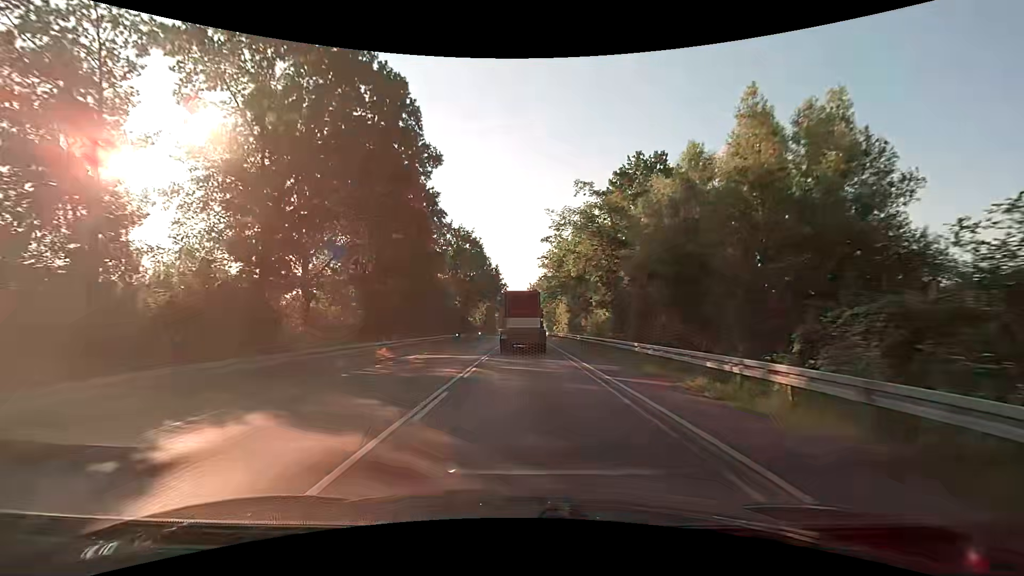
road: secondary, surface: asphalt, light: Day
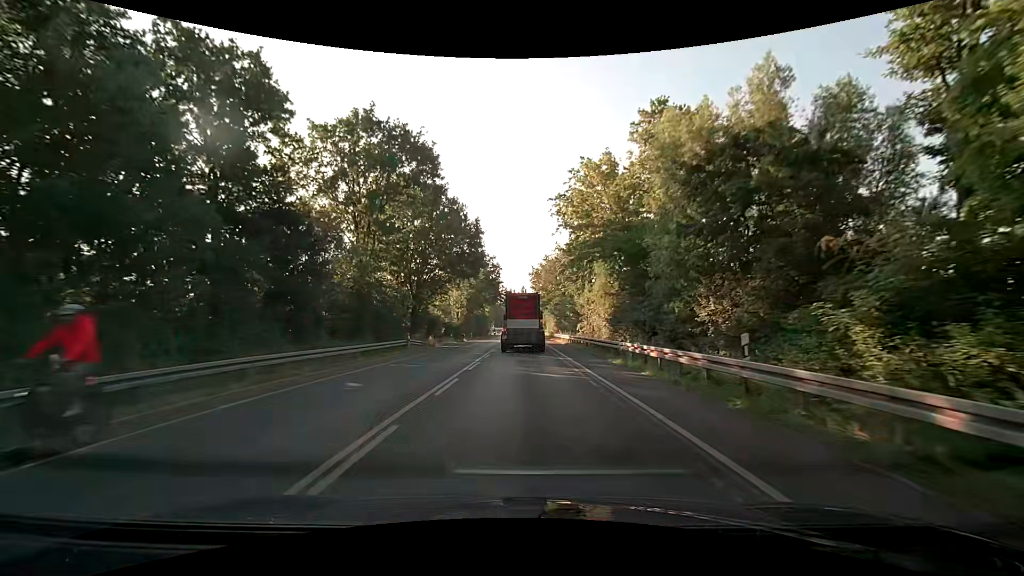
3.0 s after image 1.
(-0.4, +40.9) m; -1°
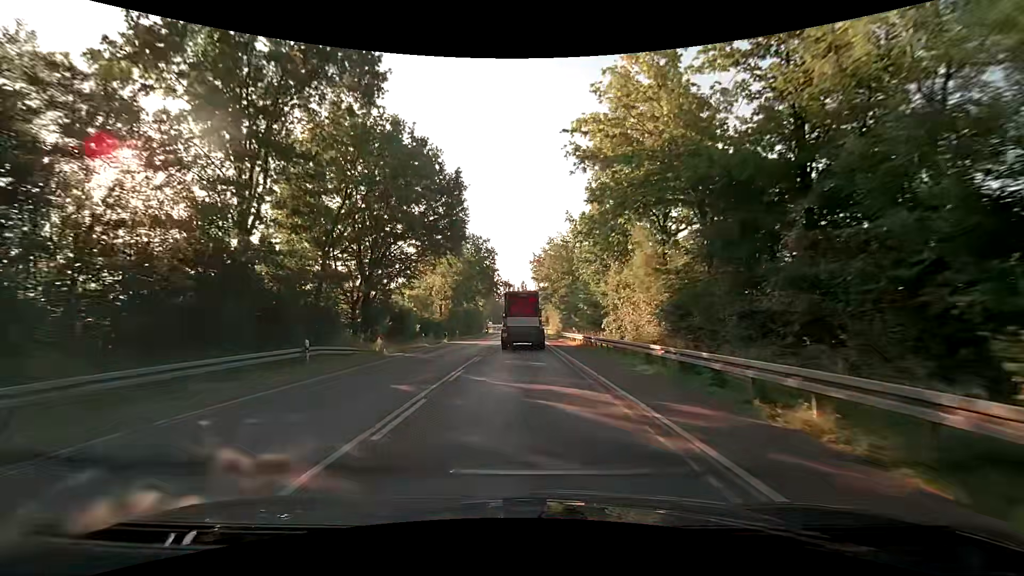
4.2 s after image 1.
(0.0, +16.6) m; 0°
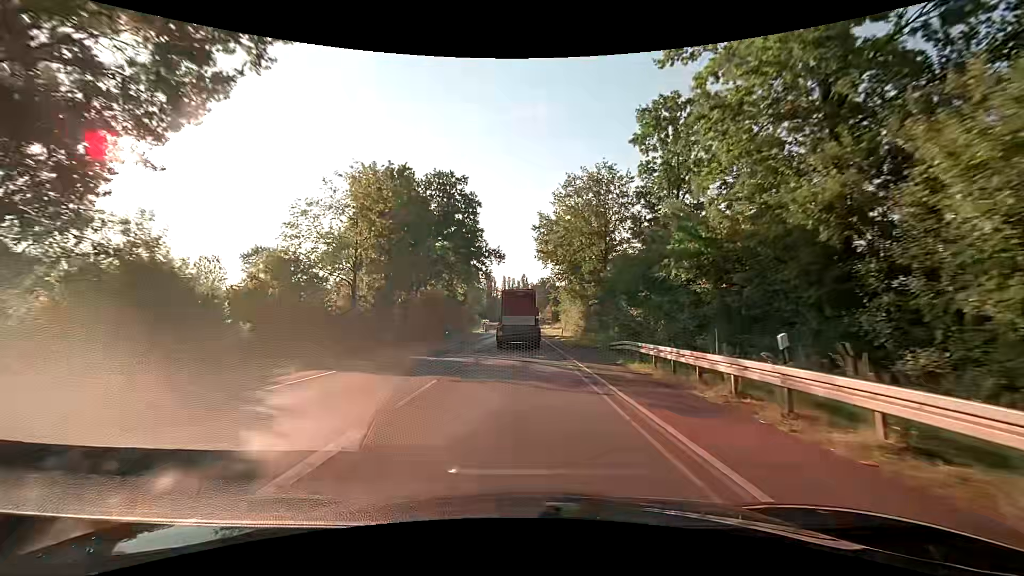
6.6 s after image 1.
(0.0, +33.7) m; 0°
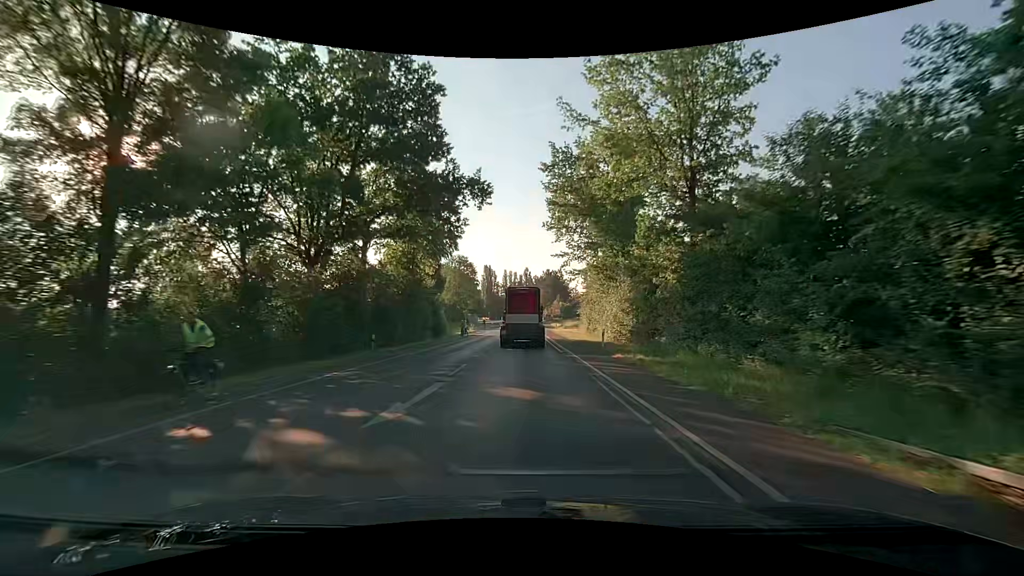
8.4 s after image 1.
(-0.1, +24.9) m; 0°
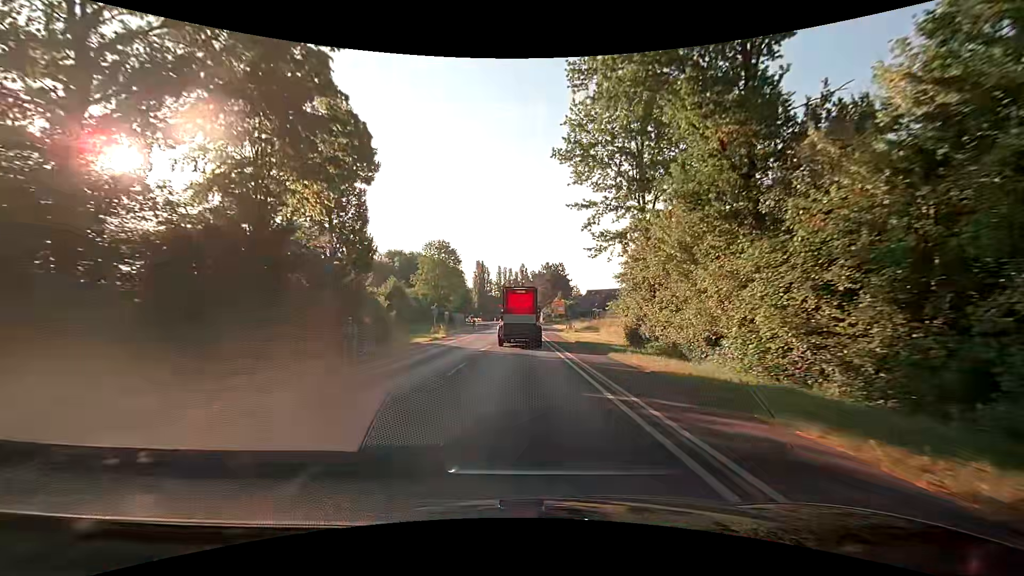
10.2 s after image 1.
(+0.1, +24.0) m; +1°
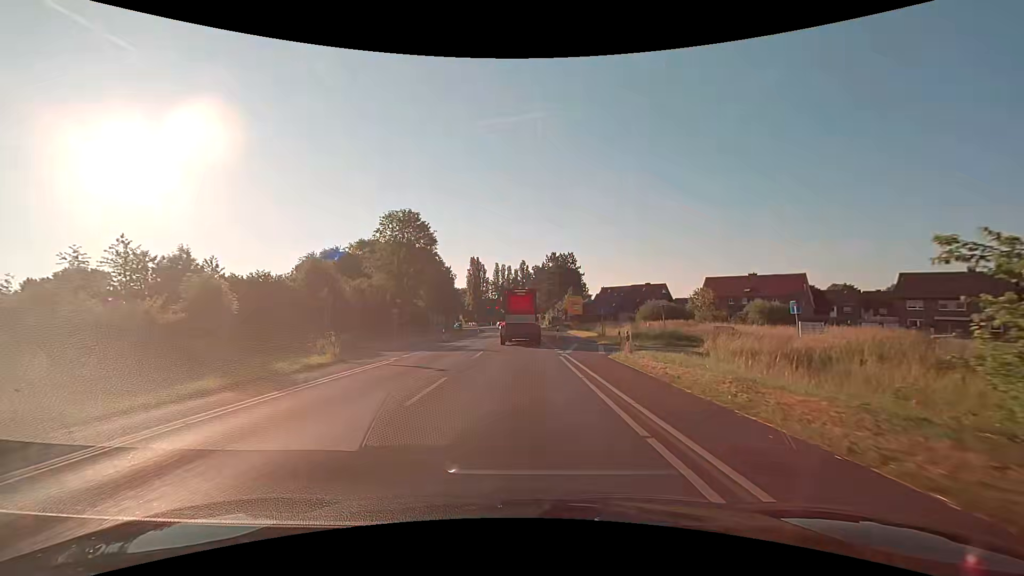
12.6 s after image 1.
(-0.2, +29.5) m; -1°
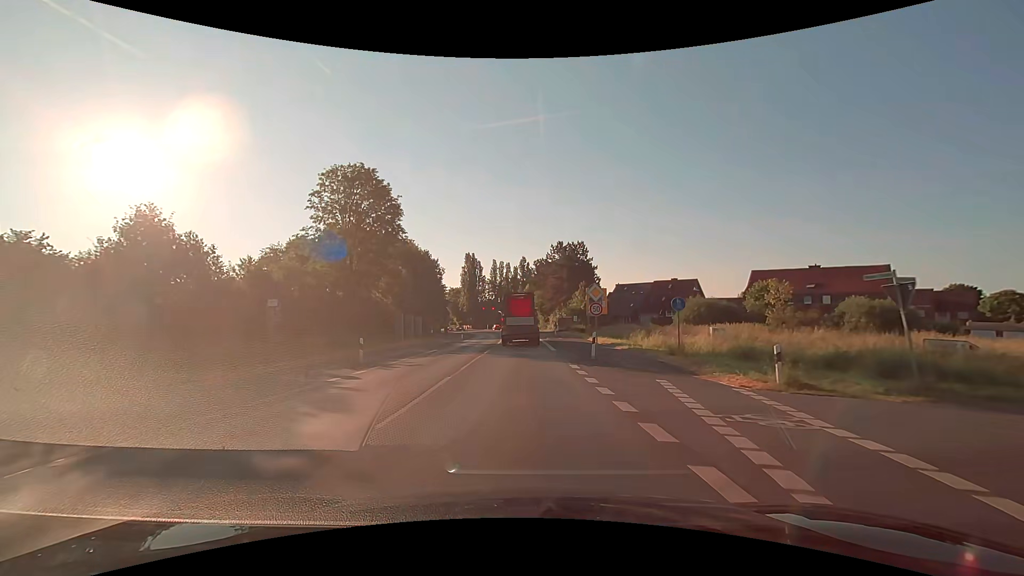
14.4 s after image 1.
(+0.2, +21.0) m; 0°
(0, +10) (0, +20) (0, +30) (0, +40) (0, +50) (0, +60) (-1, +70) (-1, +80) (-1, +90) (-1, +100) m
